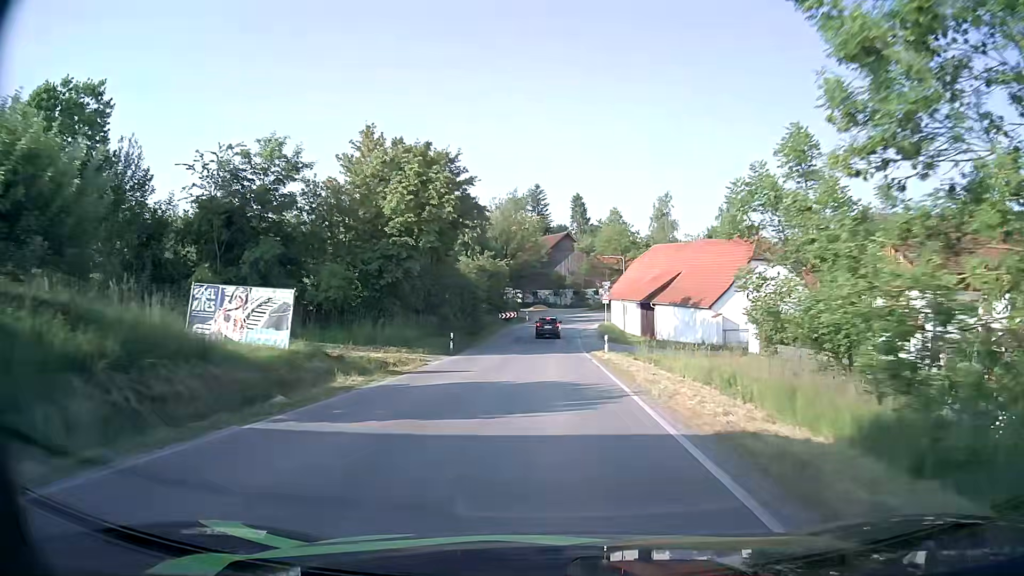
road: secondary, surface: asphalt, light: Day
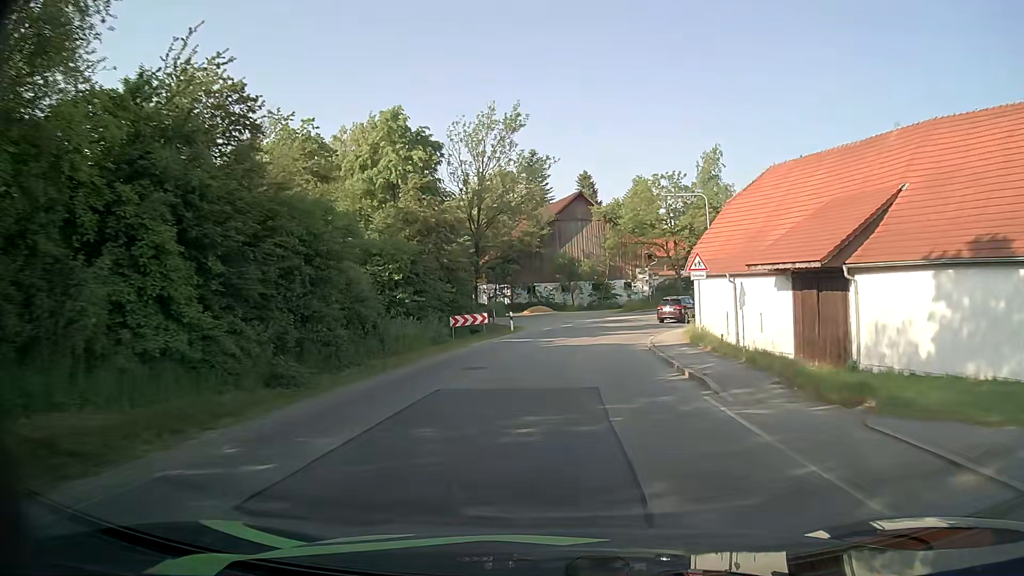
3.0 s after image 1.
(-0.3, +39.3) m; 0°
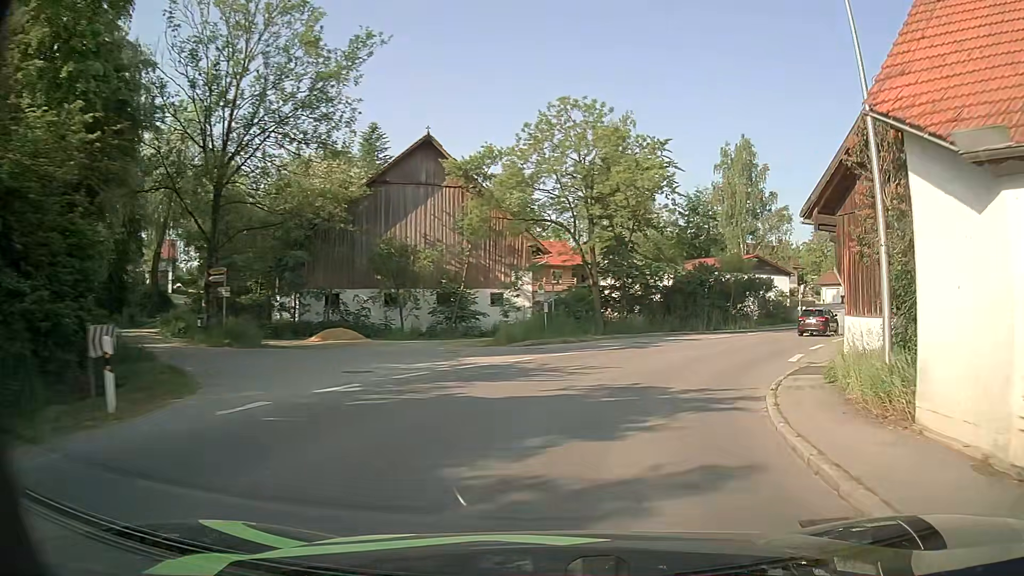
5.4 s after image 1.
(+1.5, +27.7) m; +12°
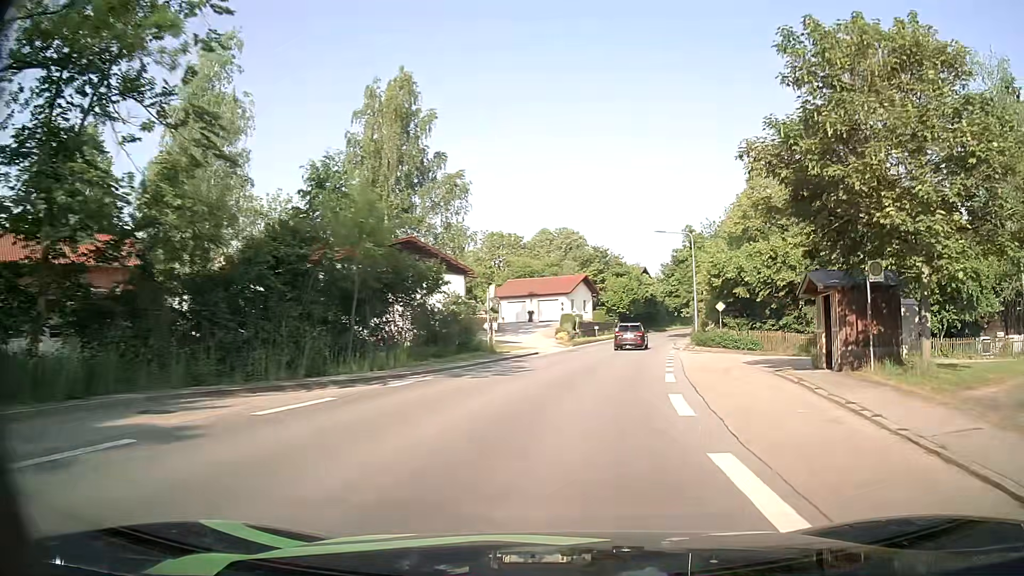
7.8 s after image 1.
(+6.7, +24.0) m; +29°
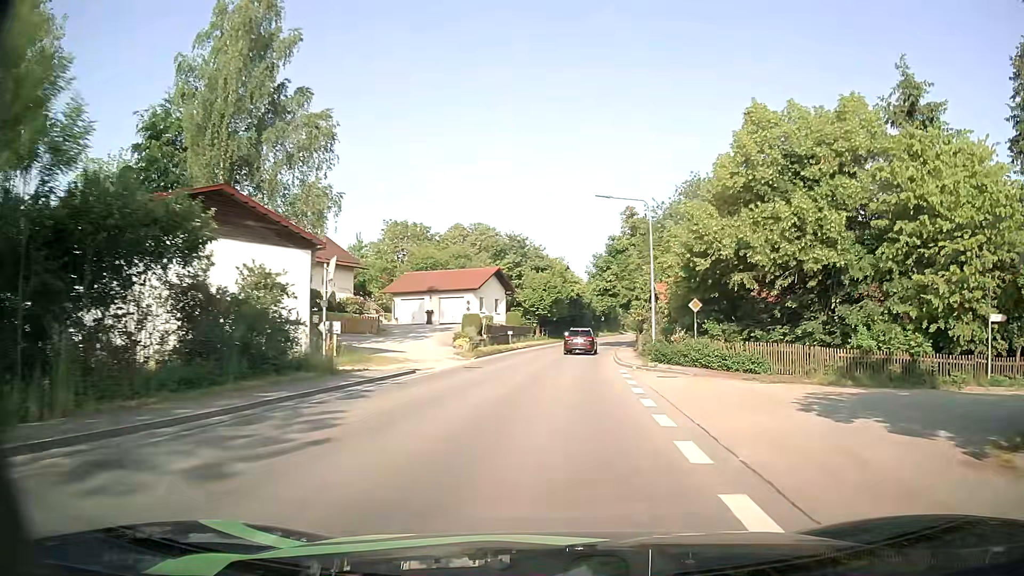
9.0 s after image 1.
(+1.0, +13.5) m; +7°
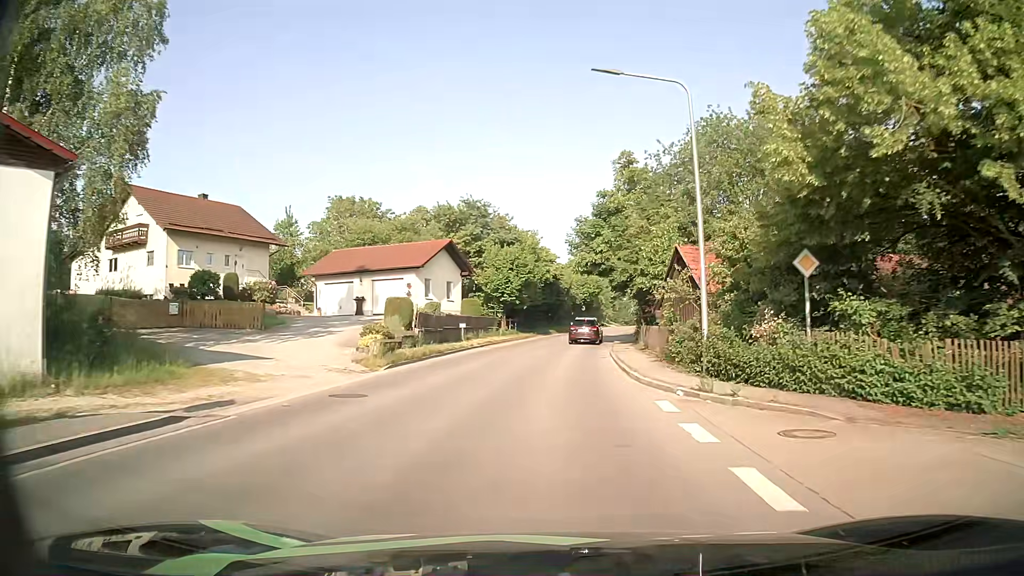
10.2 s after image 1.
(+0.6, +14.1) m; +3°
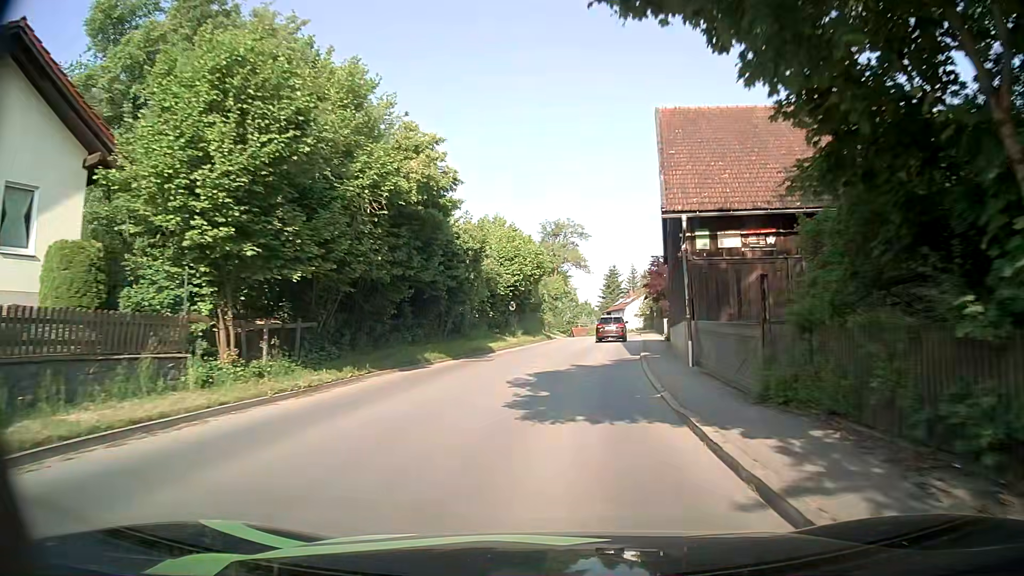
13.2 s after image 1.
(+1.4, +35.8) m; +5°
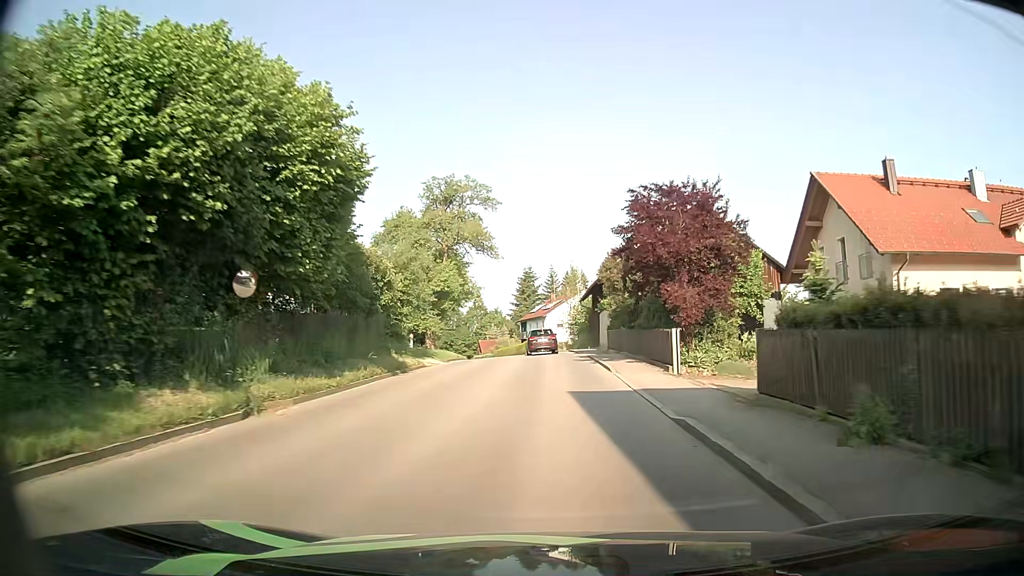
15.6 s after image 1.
(+2.4, +28.8) m; +8°
(0, +10) (0, +20) (0, +30) (0, +40) (0, +50) (-2, +60) (-3, +70) (-6, +79) (-9, +89) (-13, +98) m
